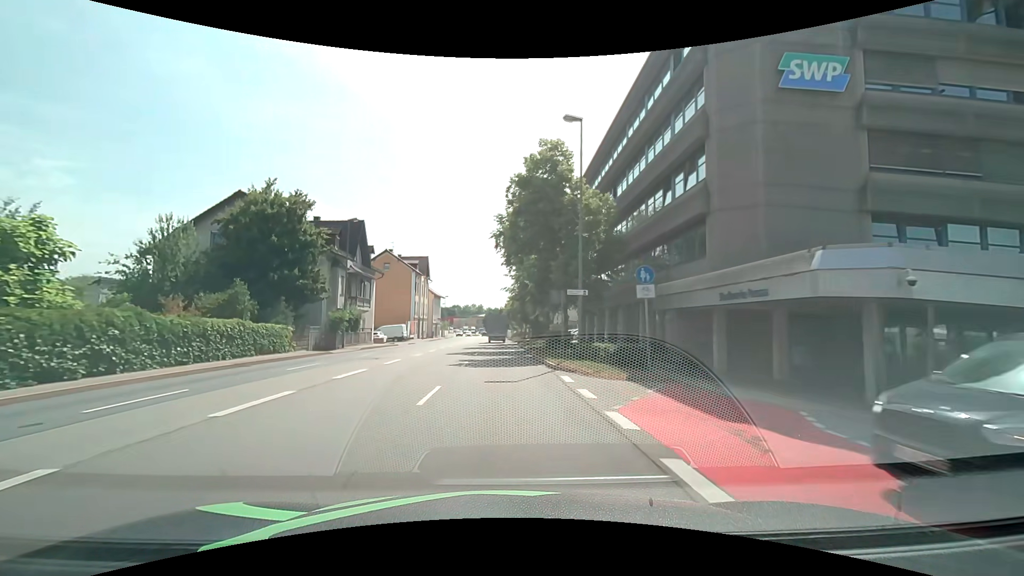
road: primary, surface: asphalt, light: Day
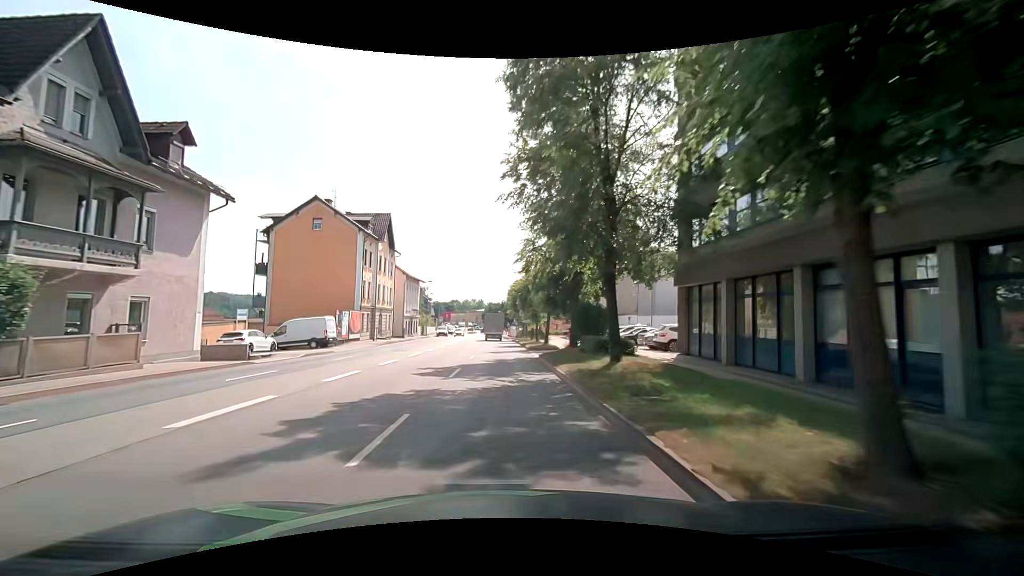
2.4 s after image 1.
(-0.3, +31.0) m; -1°
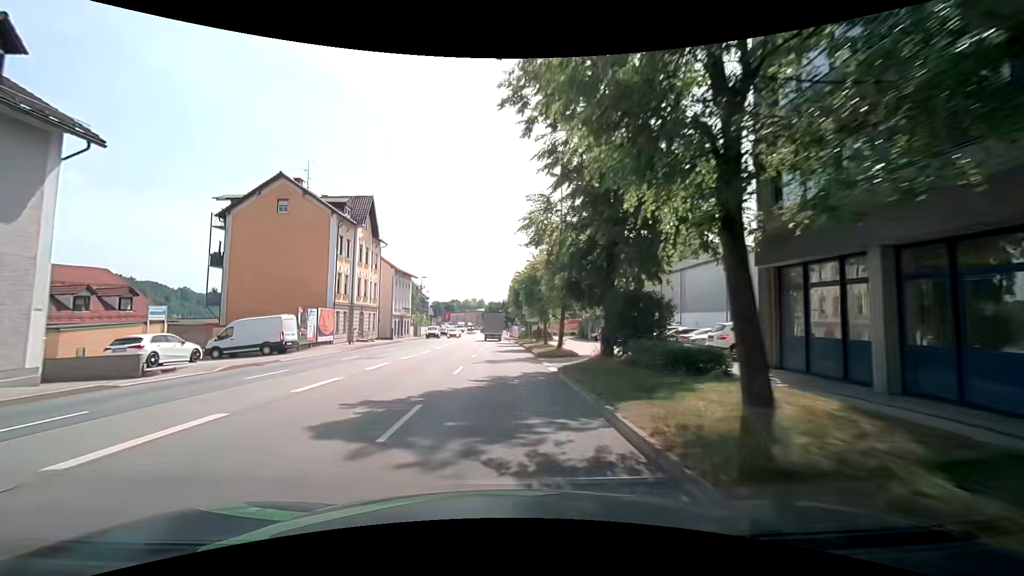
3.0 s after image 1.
(0.0, +7.9) m; 0°
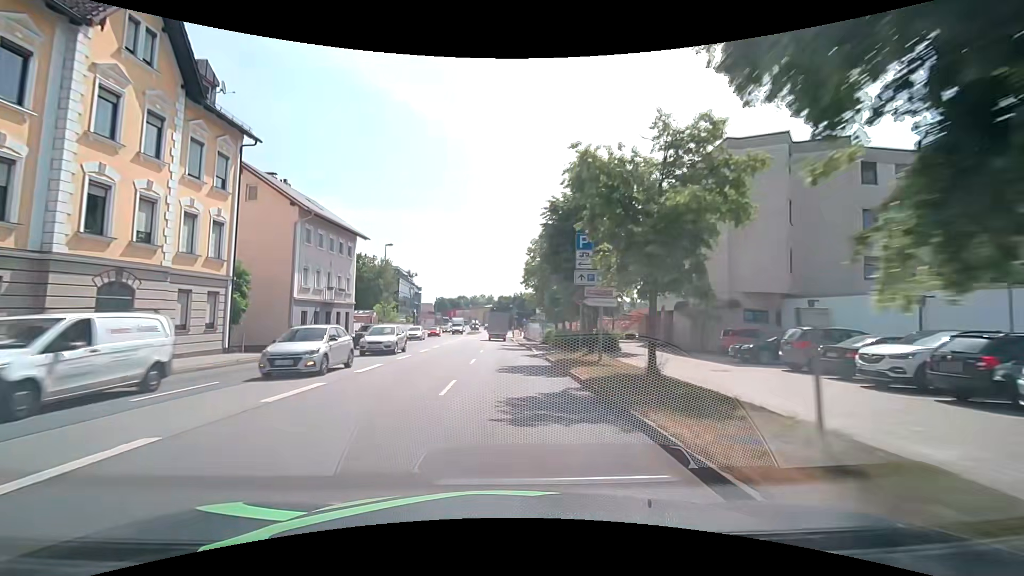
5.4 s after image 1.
(-0.2, +32.1) m; -1°
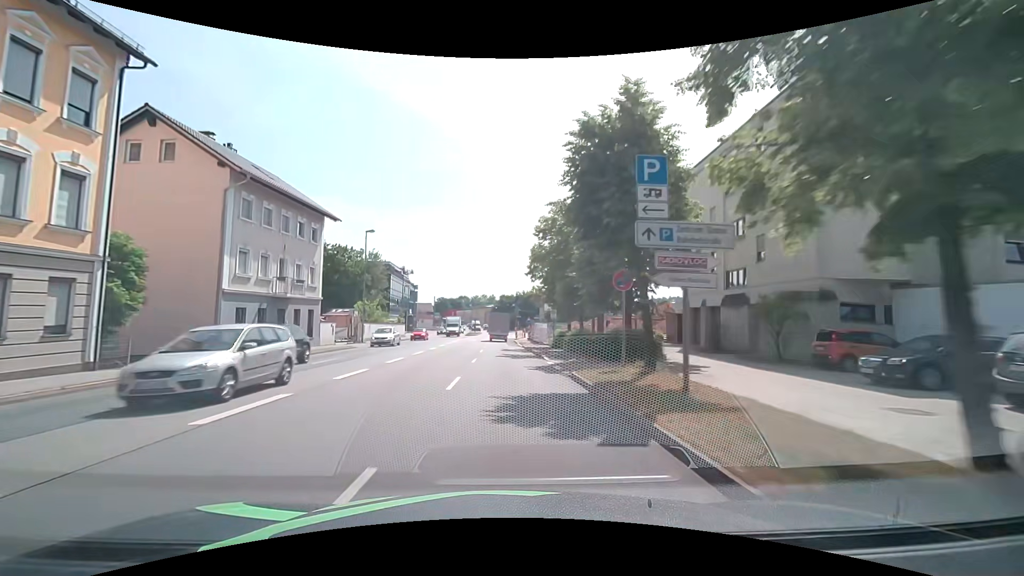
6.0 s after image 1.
(0.0, +8.1) m; 0°
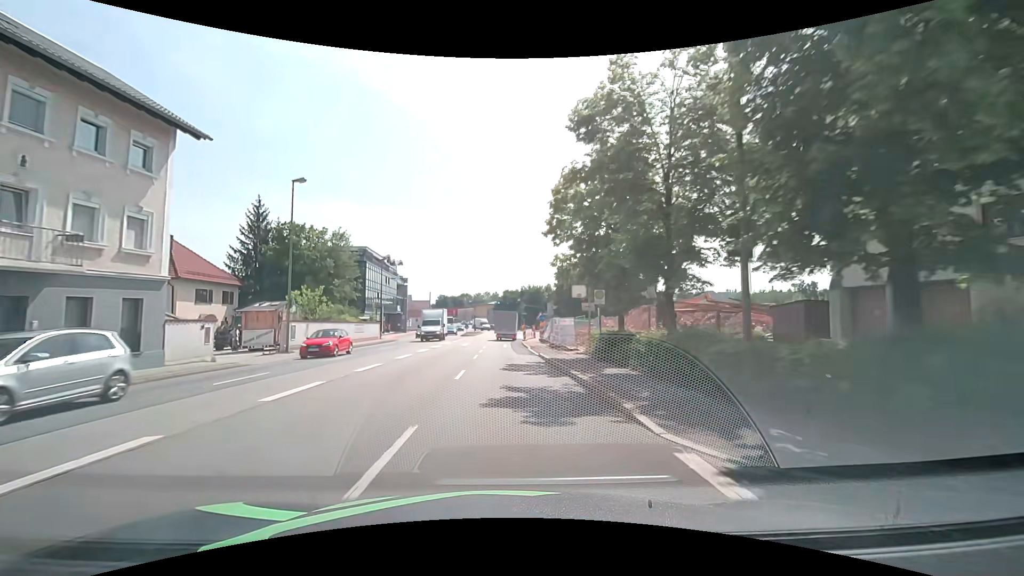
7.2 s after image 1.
(0.0, +16.0) m; 0°
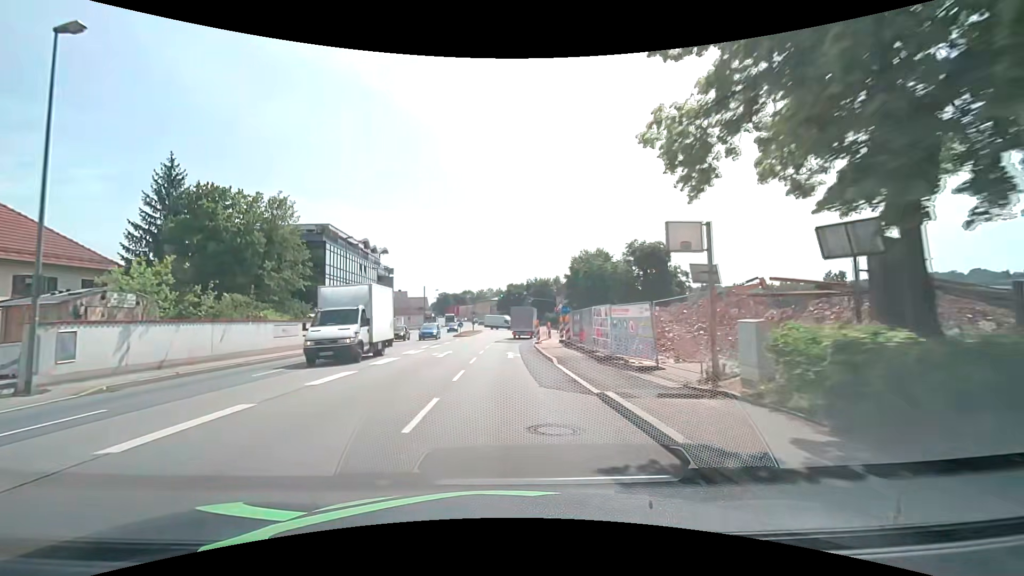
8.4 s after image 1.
(-0.2, +15.6) m; -1°
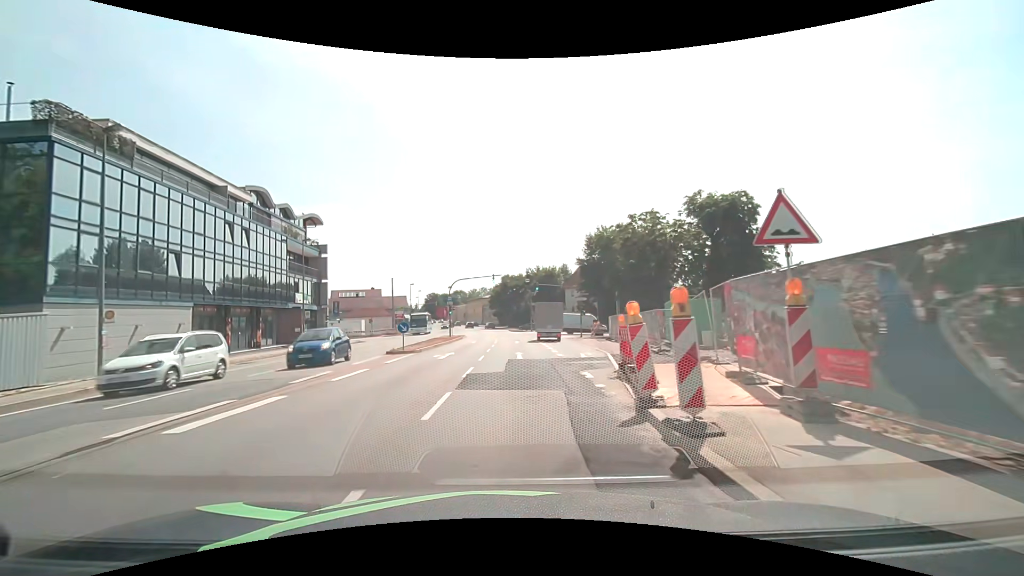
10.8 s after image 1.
(+0.2, +28.9) m; +1°
(0, +10) (0, +20) (+1, +30) (+1, +40) (+1, +50) (0, +60) (0, +70) (-1, +80) (-2, +90) (-3, +100) m
